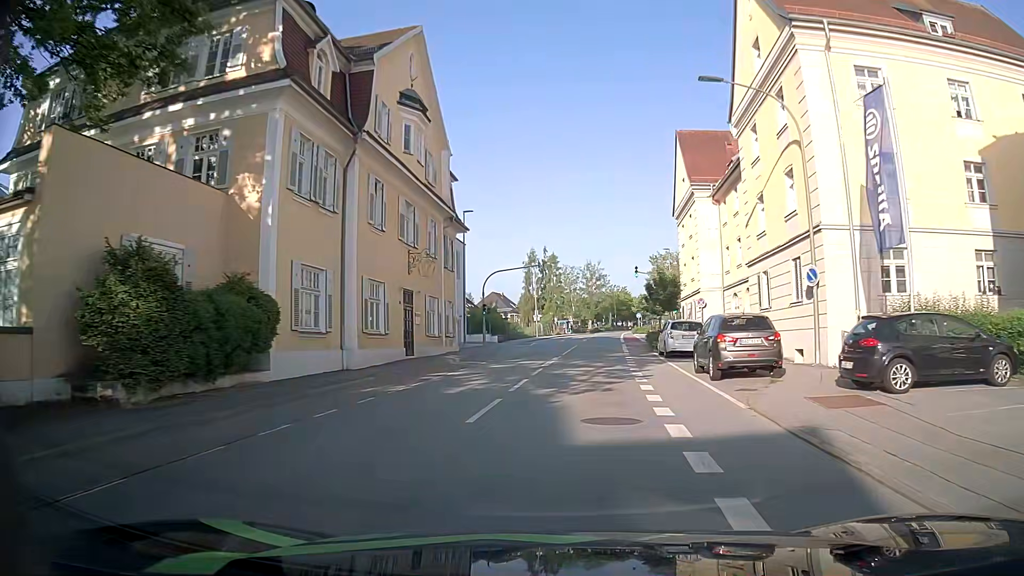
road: tertiary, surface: asphalt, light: Day
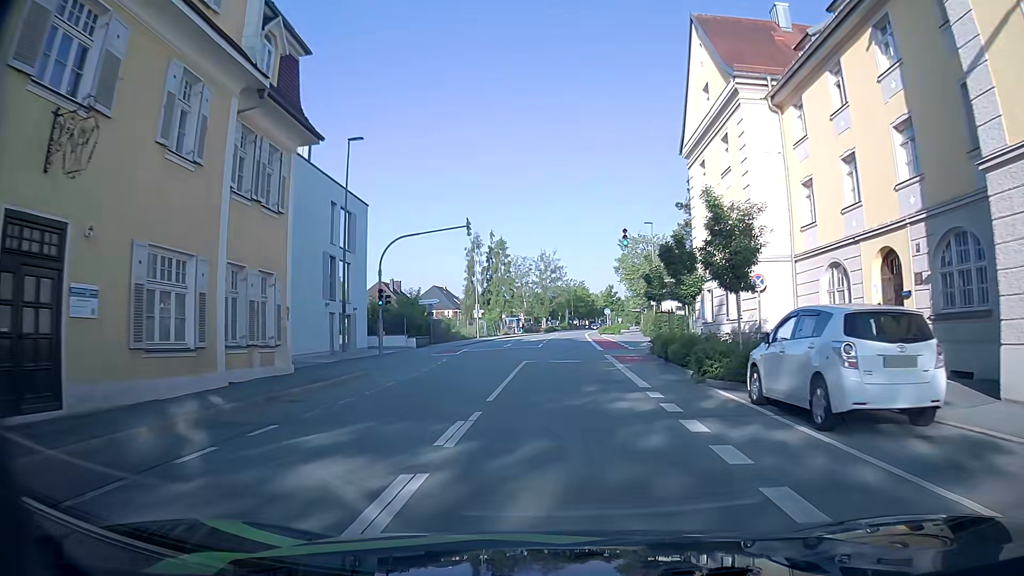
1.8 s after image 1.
(+0.8, +20.0) m; +3°
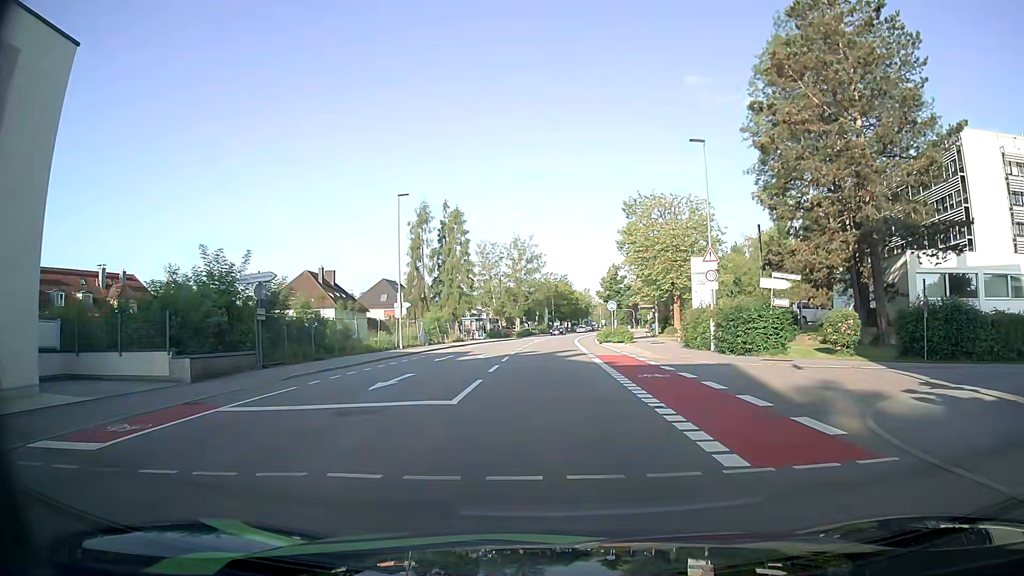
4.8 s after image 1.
(+0.9, +28.4) m; +2°
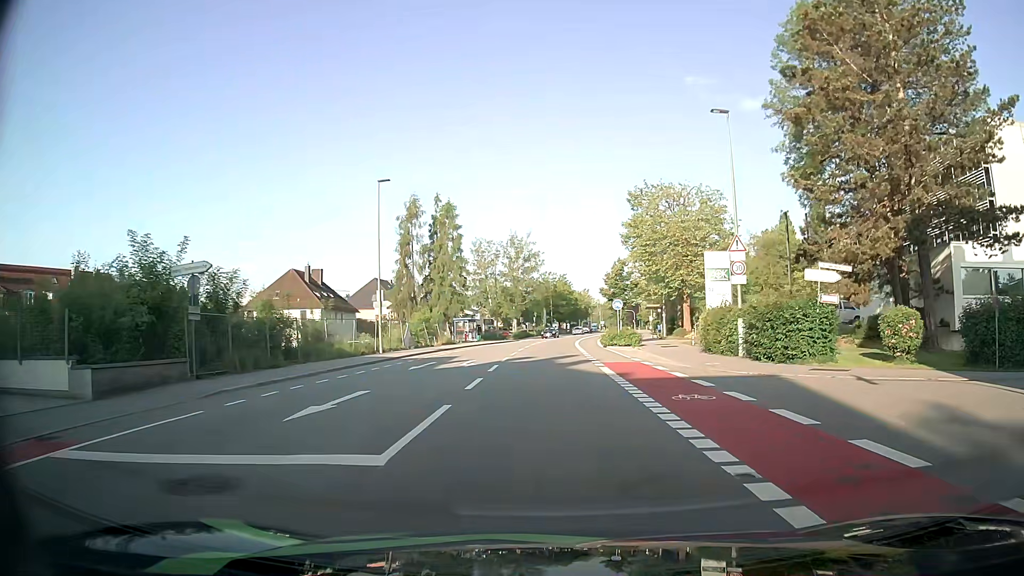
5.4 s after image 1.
(+0.1, +5.0) m; +1°
